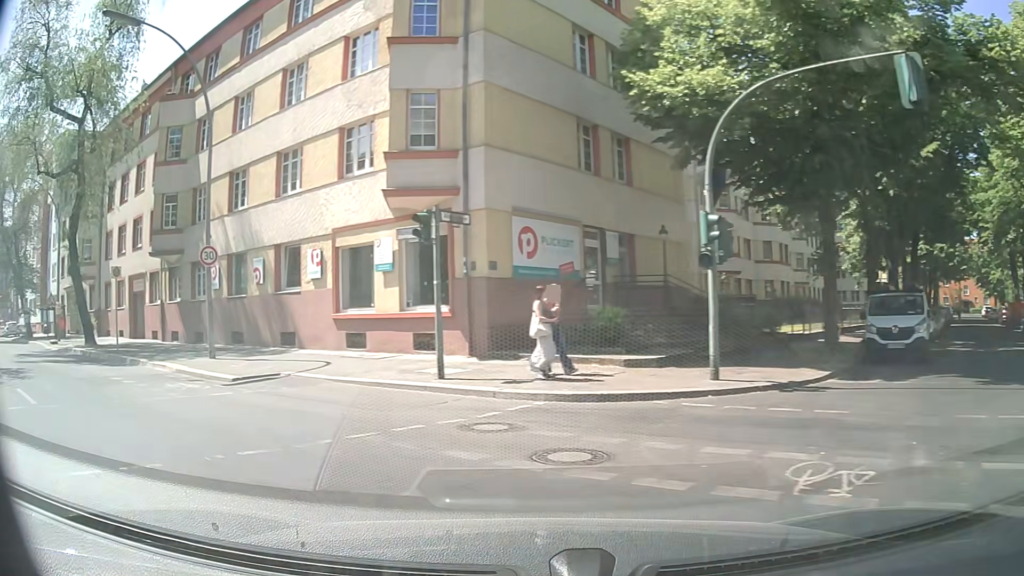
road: residential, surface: asphalt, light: Day
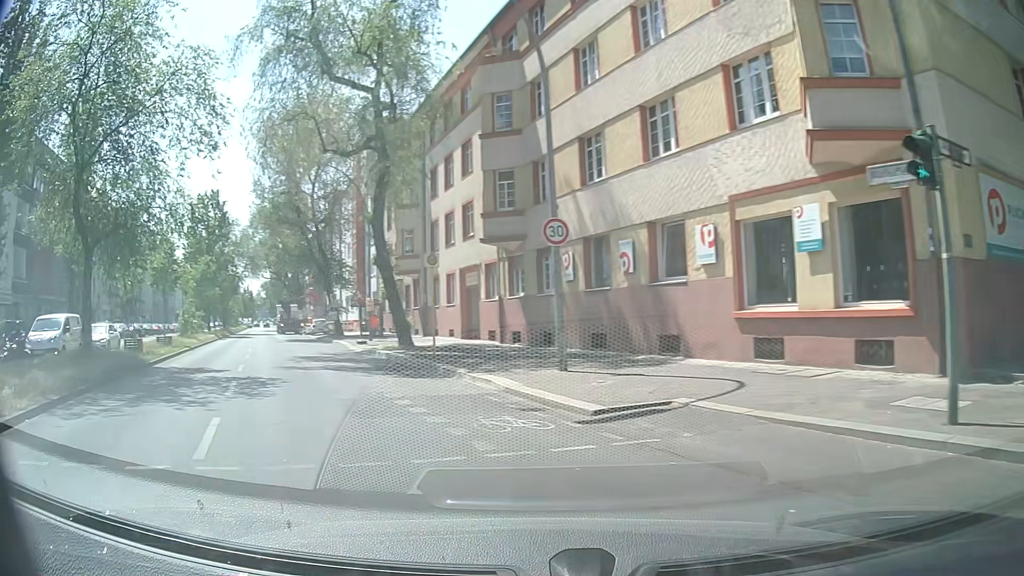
(-1.5, +5.4) m; -31°
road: secondary
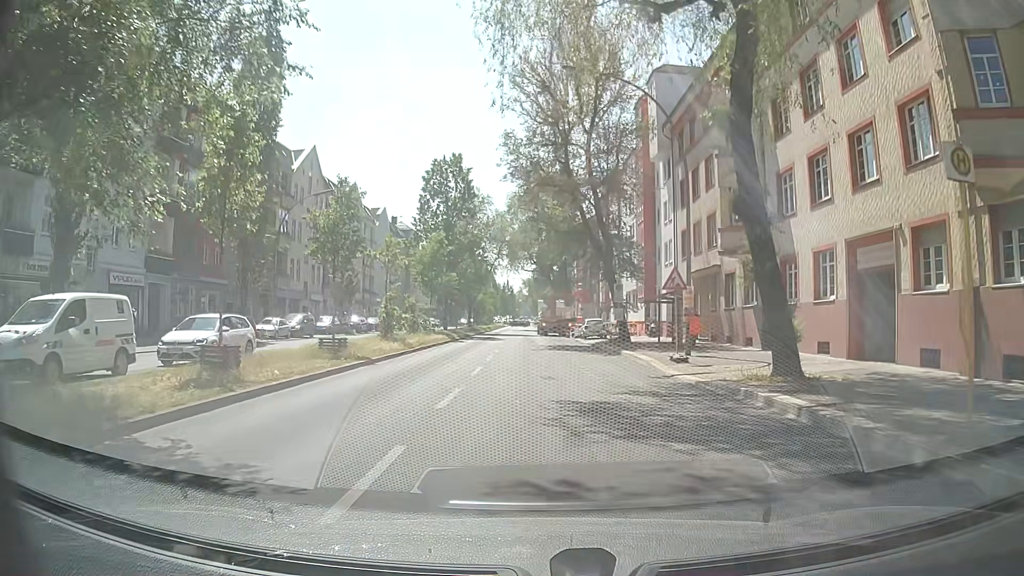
(-4.7, +14.2) m; -23°
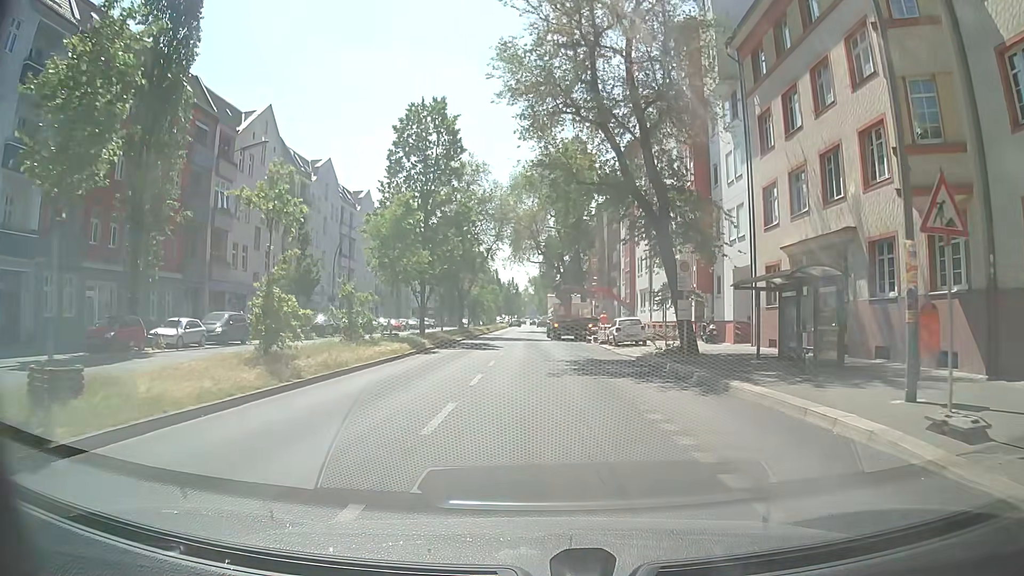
(-0.1, +14.4) m; -1°
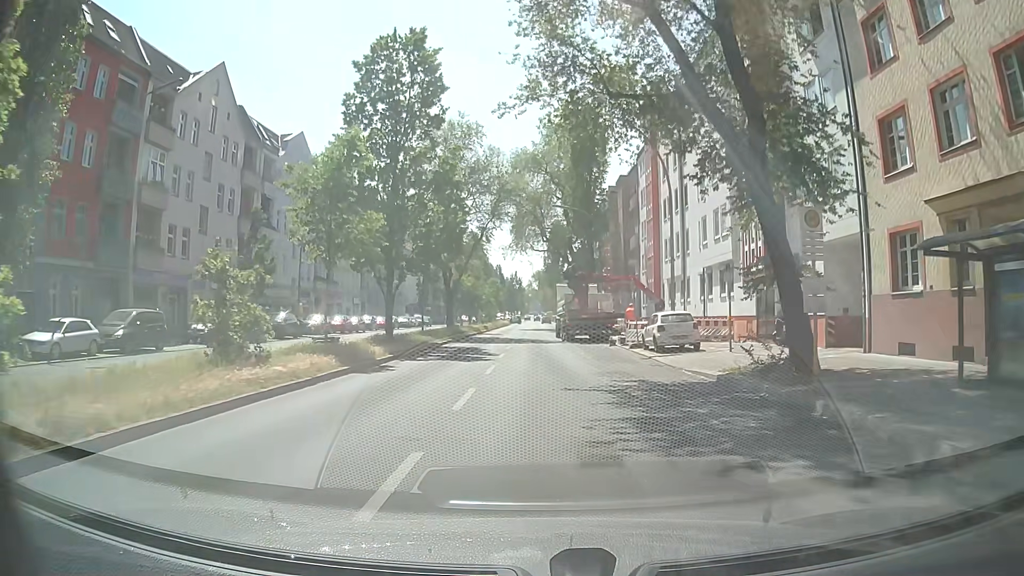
(+0.1, +10.3) m; +1°
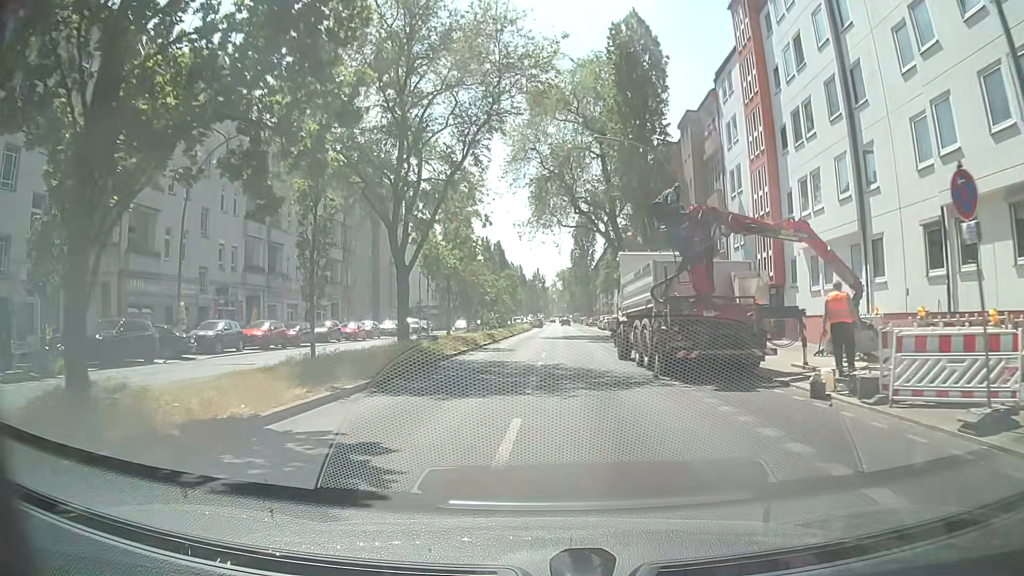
(-0.4, +21.8) m; -1°
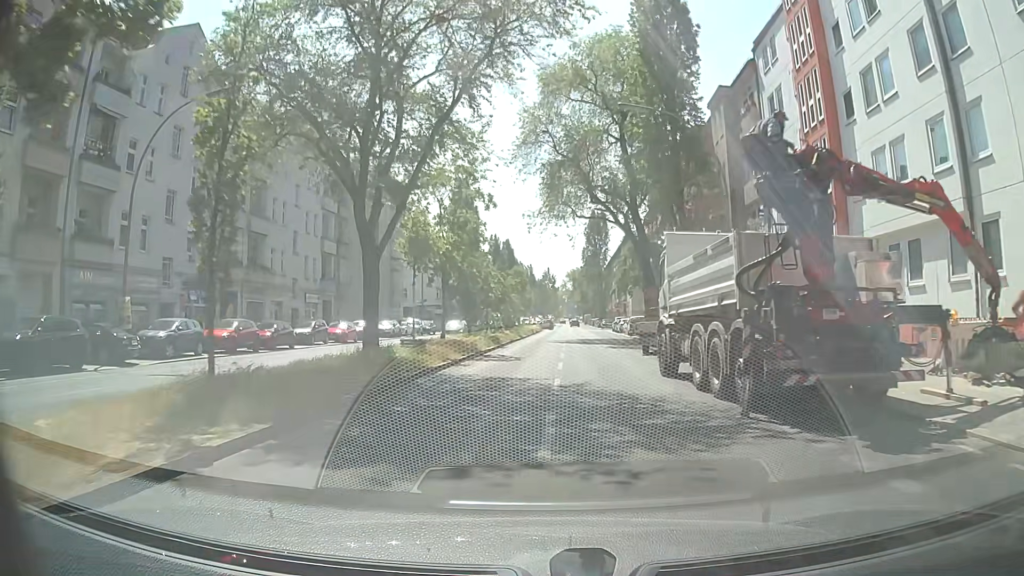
(-0.1, +5.7) m; -1°
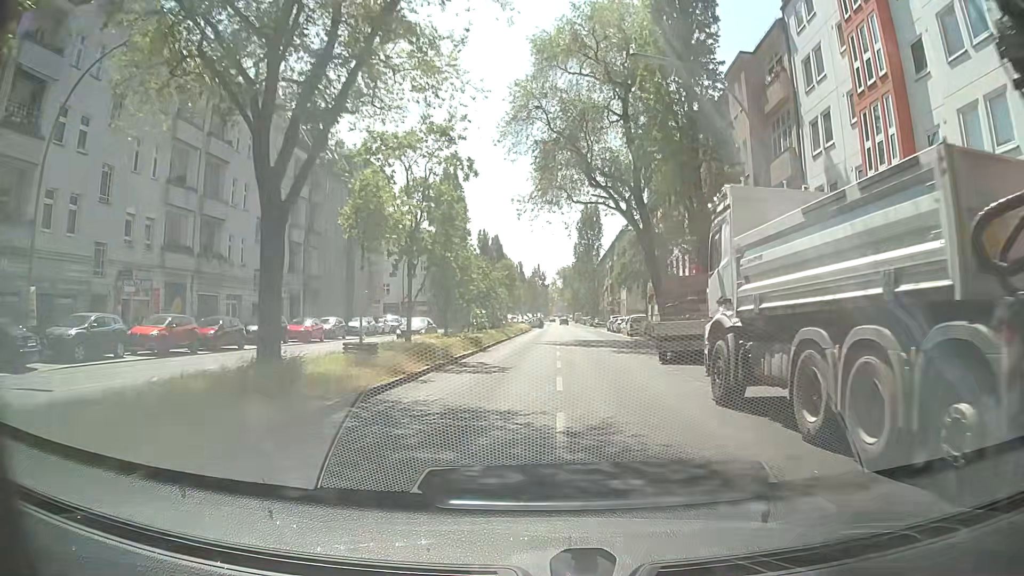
(0.0, +5.8) m; -1°
(0, +10) (+1, +20) (+3, +30) (+4, +40) (+5, +50) (+5, +60) (+6, +70) (+6, +80) (+7, +90) (+8, +100) m
